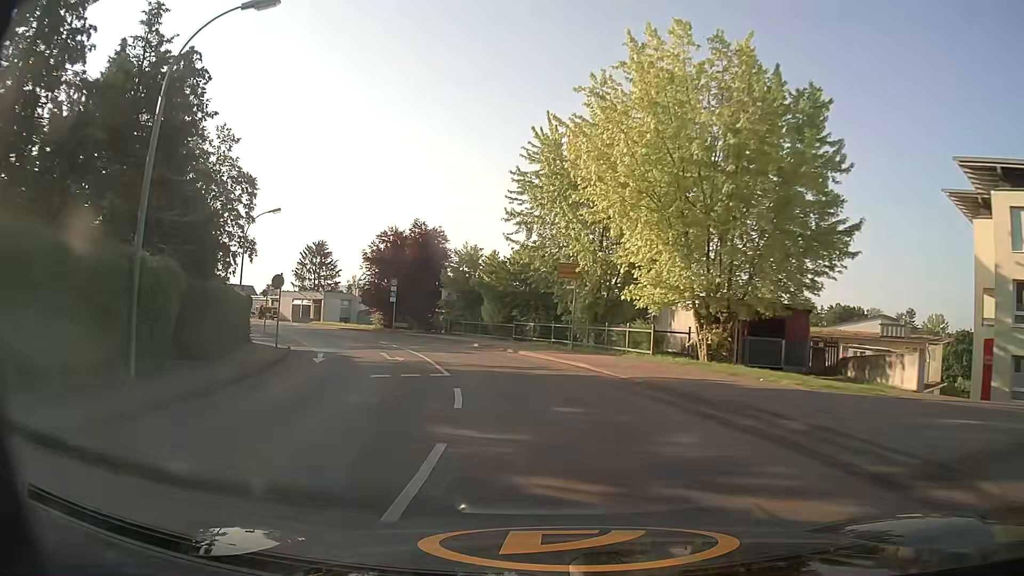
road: tertiary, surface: asphalt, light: Day
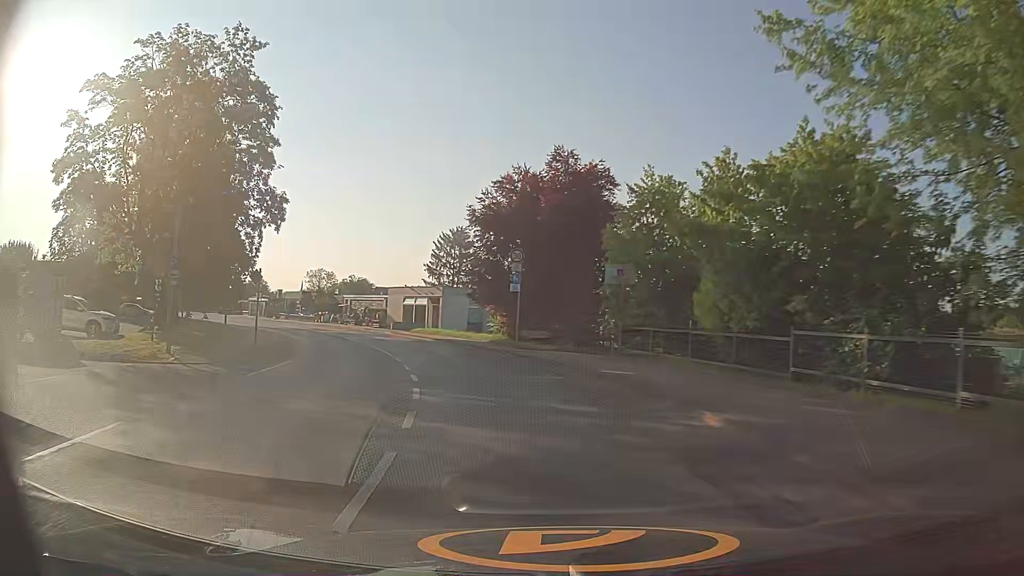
(-2.9, +23.9) m; -14°
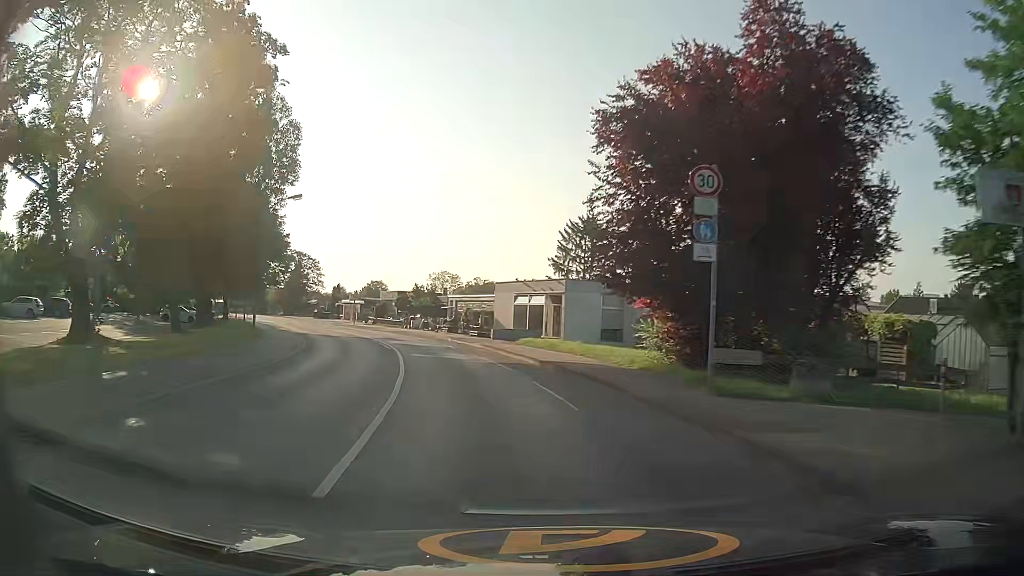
(-1.6, +15.6) m; -11°
(-1, +10) (-3, +20) (-6, +29) (-9, +39) (-14, +48) (-19, +56) (-24, +65) (-29, +74) (-34, +82) (-39, +91) m
